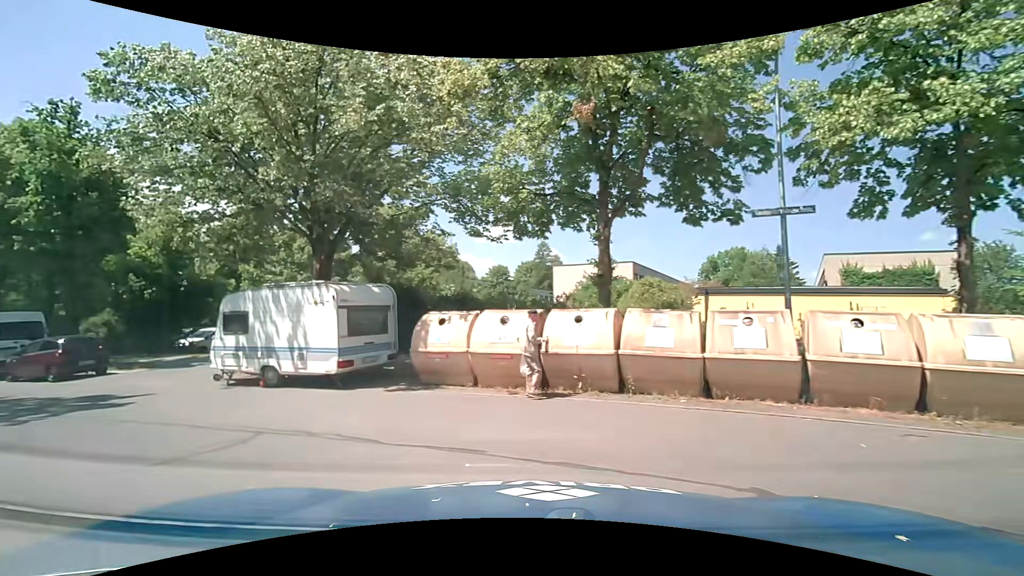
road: residential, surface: asphalt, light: Day
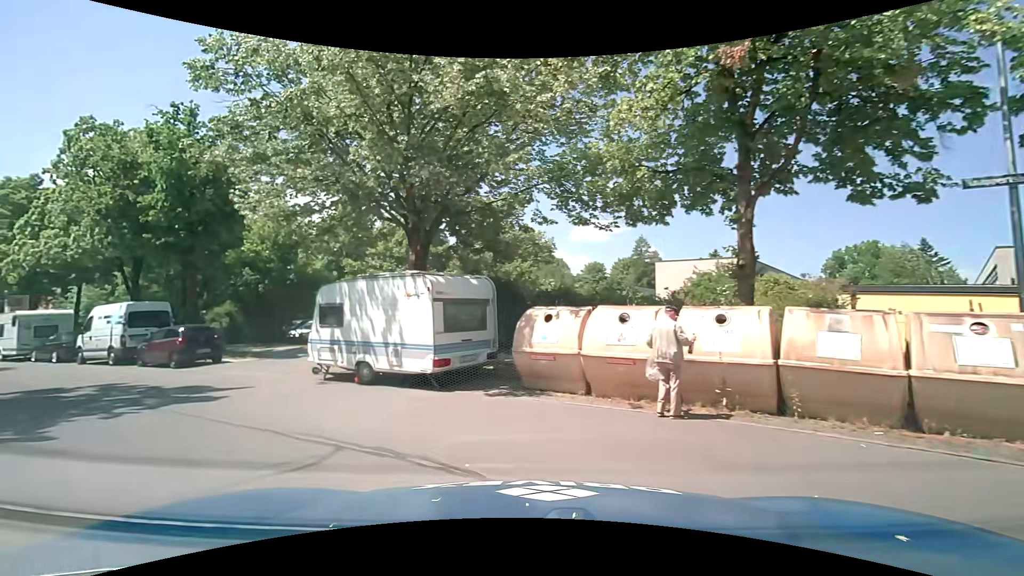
(-0.1, +1.7) m; -8°
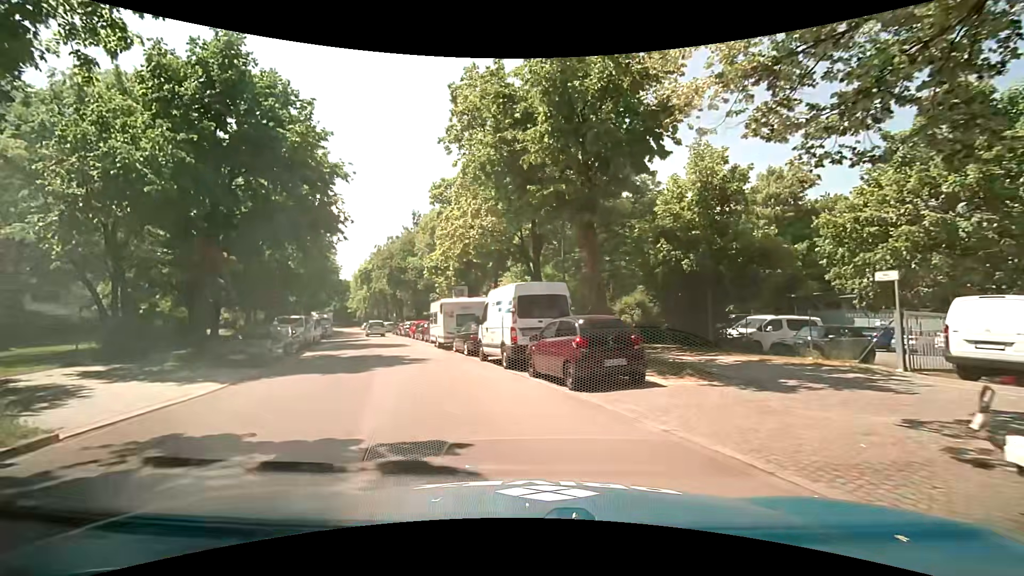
(-5.0, +9.6) m; -45°
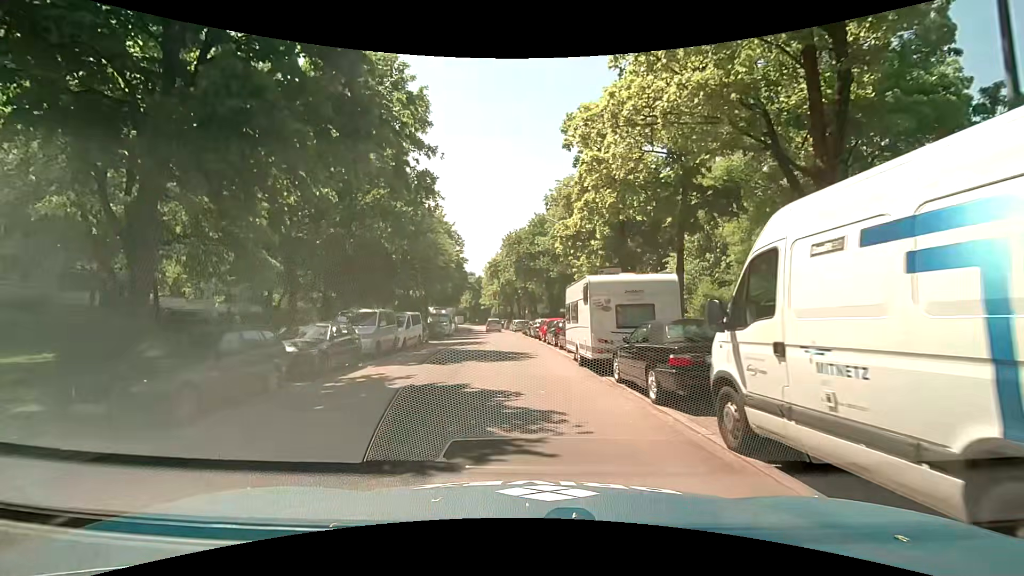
(-1.6, +11.8) m; -15°
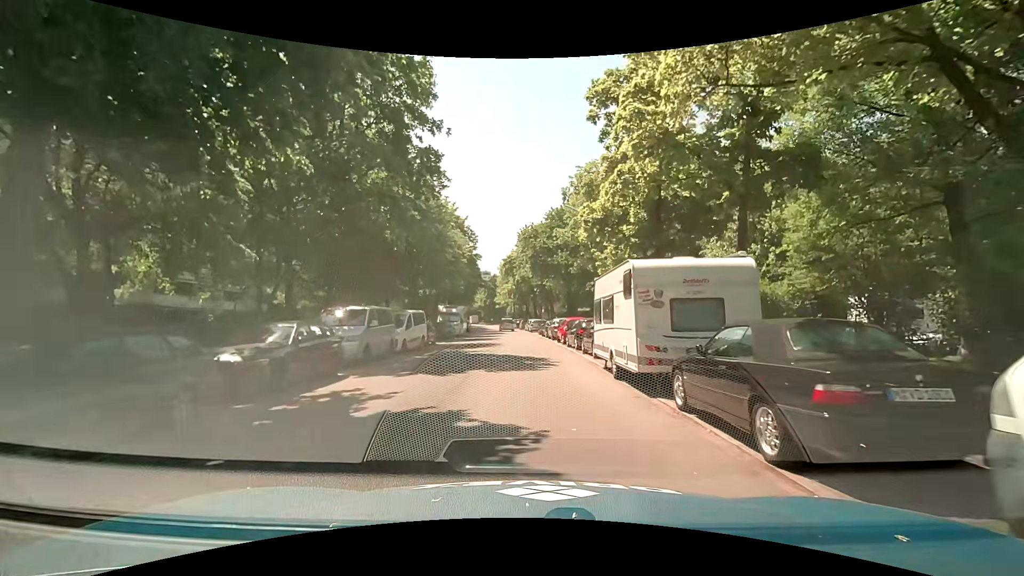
(0.0, +3.3) m; 0°
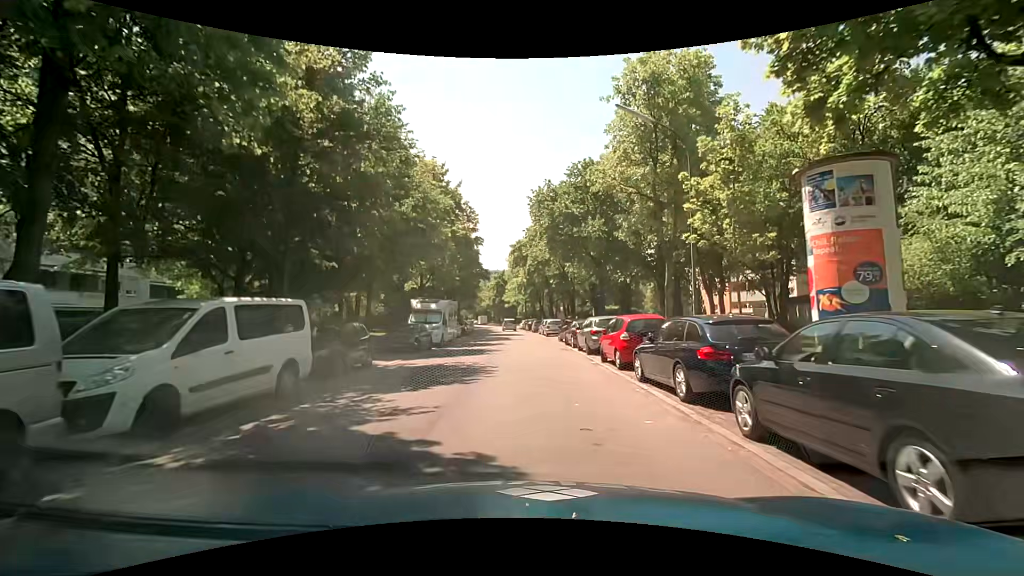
(-0.4, +14.5) m; -3°
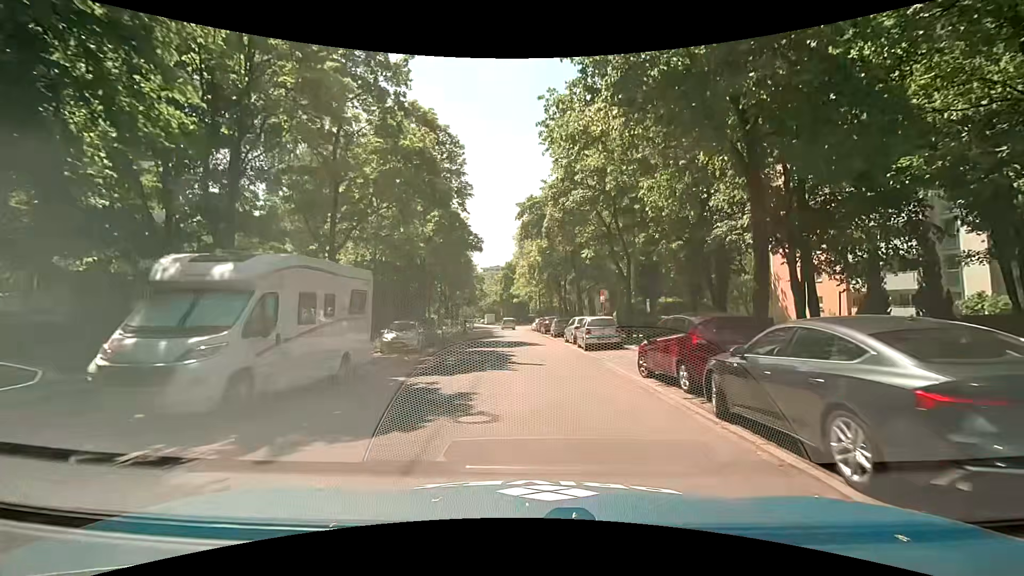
(0.0, +21.3) m; -1°
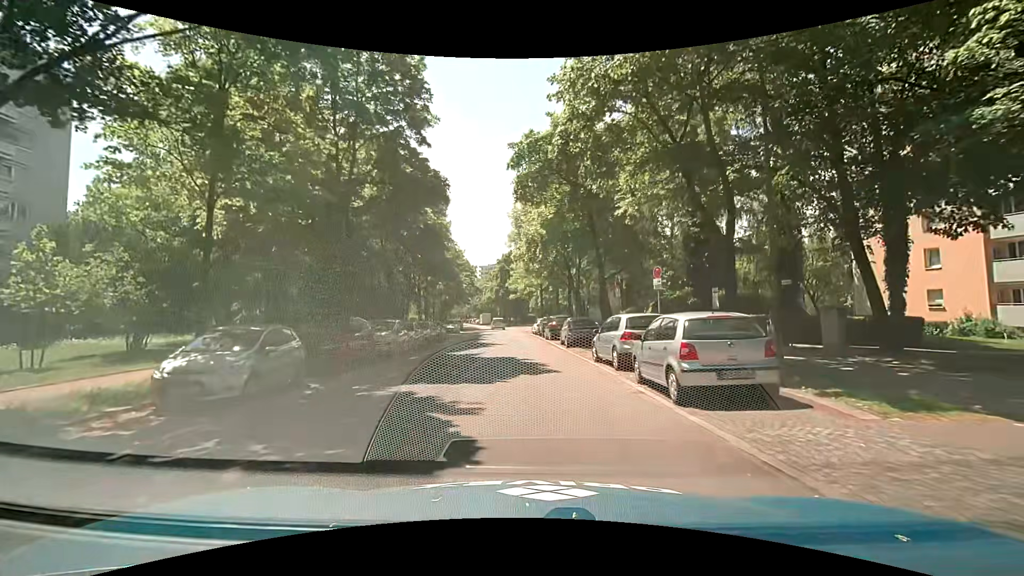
(+0.2, +13.6) m; +1°
(0, +10) (0, +20) (-1, +30) (-2, +40) (-3, +50) (-3, +60) (-4, +70) (-5, +80) (-6, +90) (-8, +100) m
